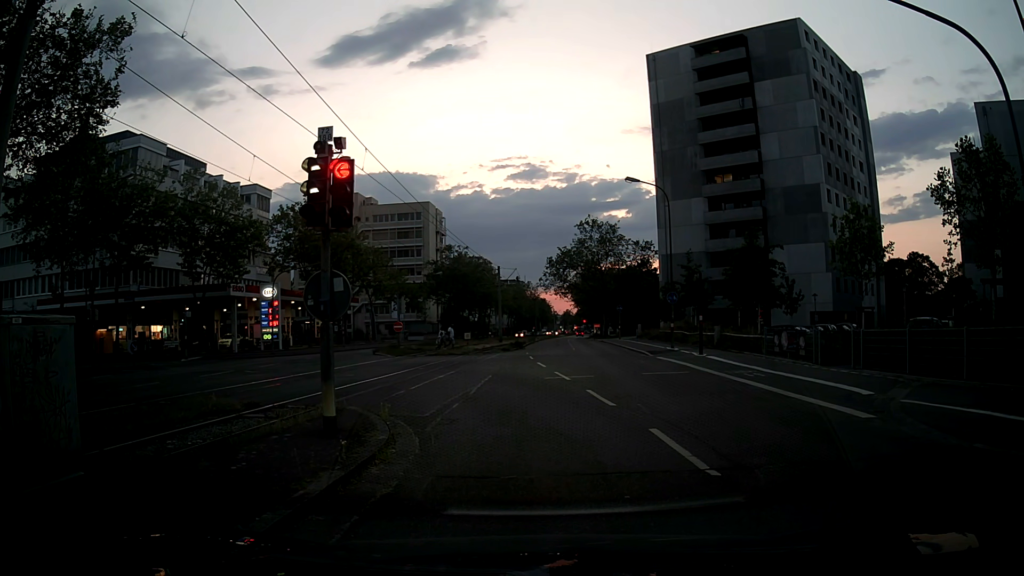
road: tertiary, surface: asphalt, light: Dusk
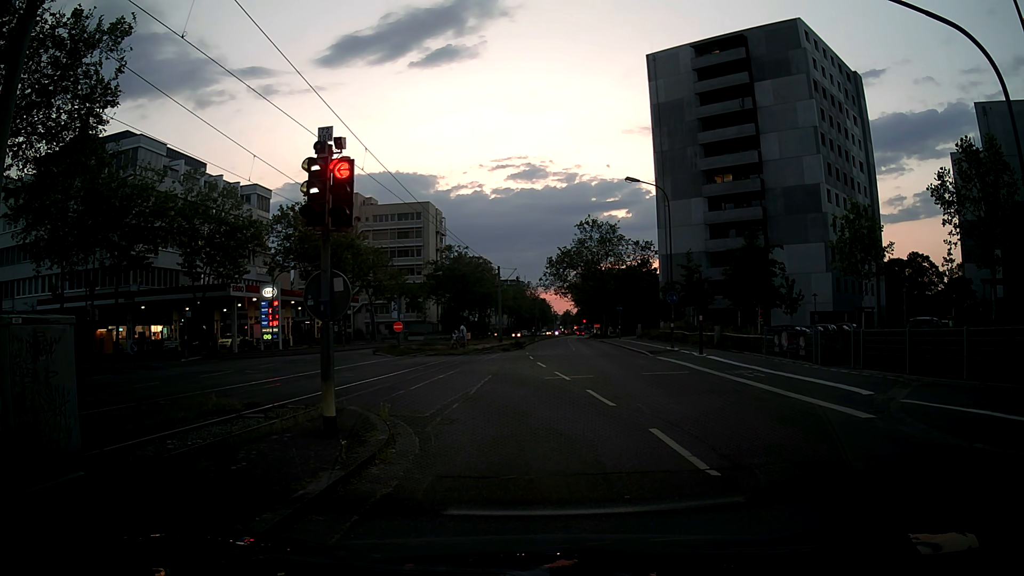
(0.0, 0.0) m; 0°
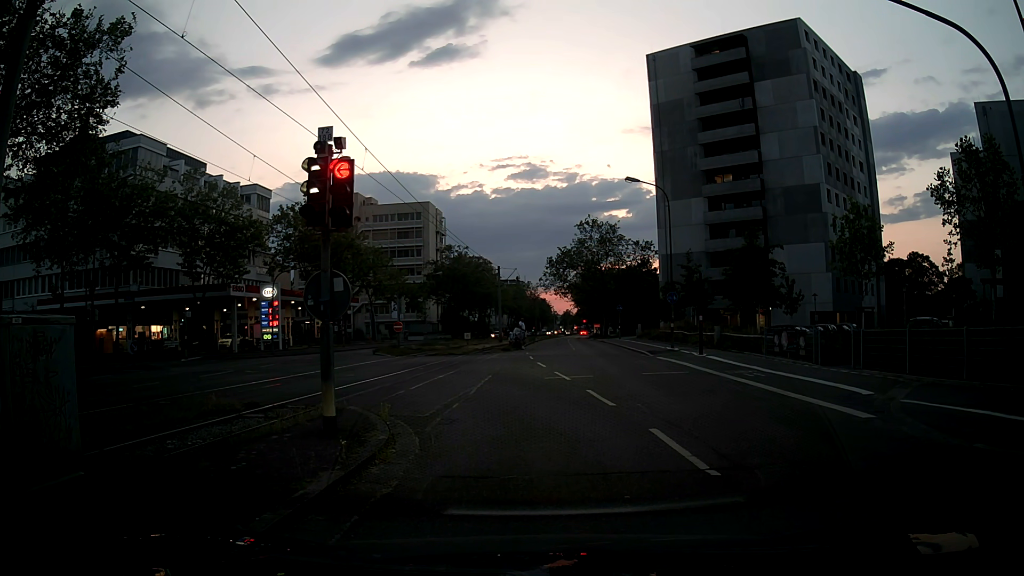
(0.0, 0.0) m; 0°
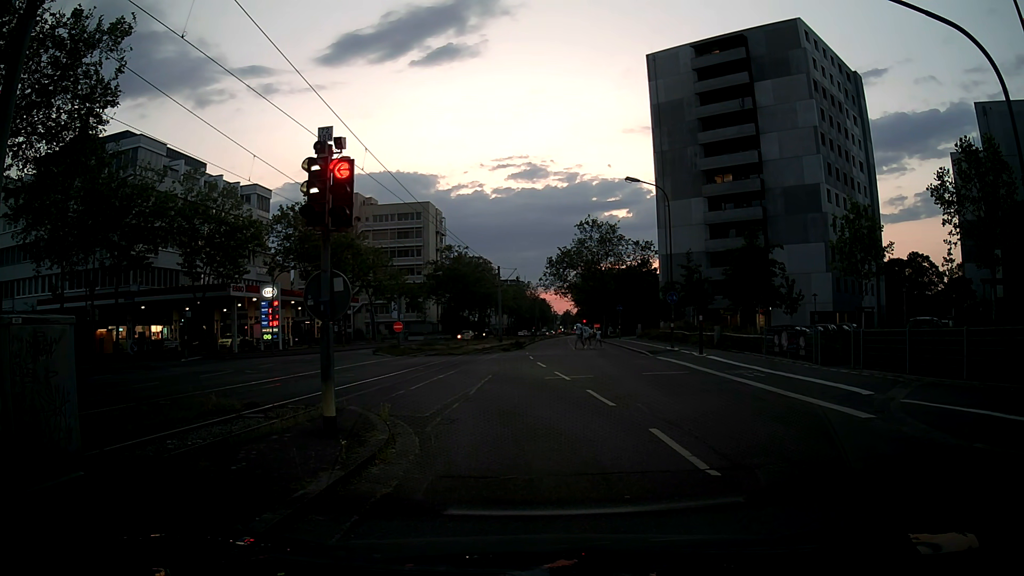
(0.0, 0.0) m; 0°
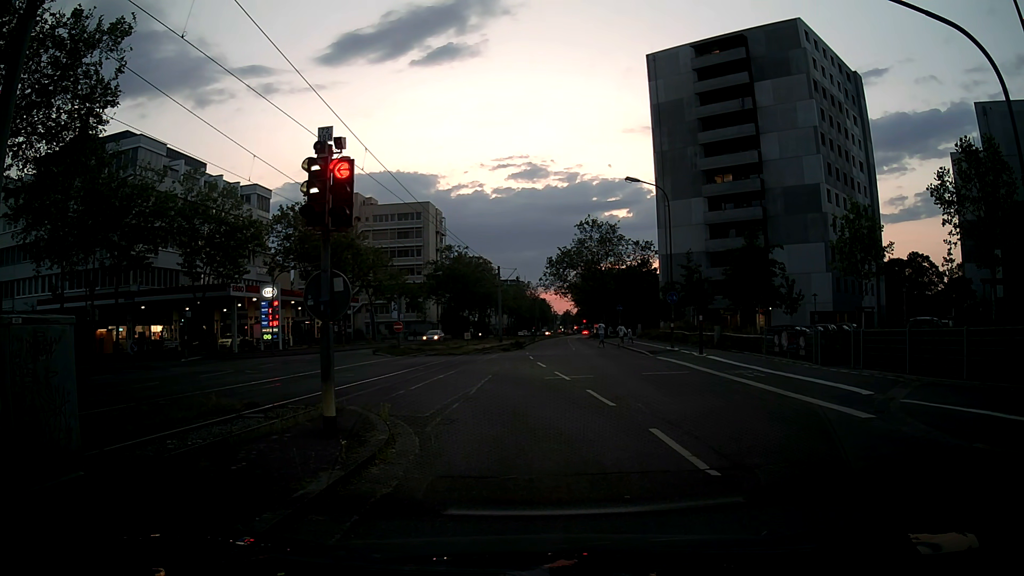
(0.0, 0.0) m; 0°
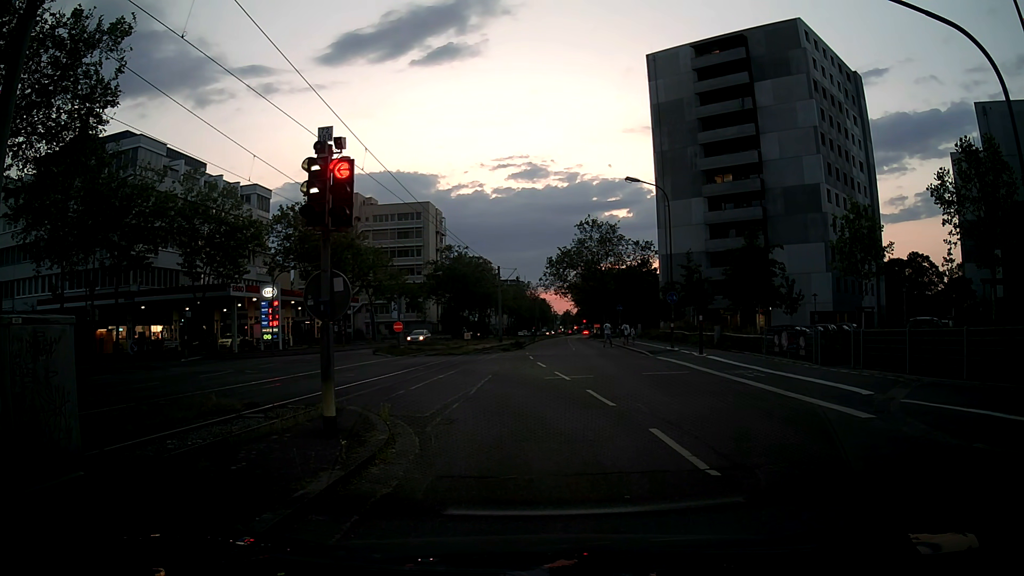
(0.0, 0.0) m; 0°
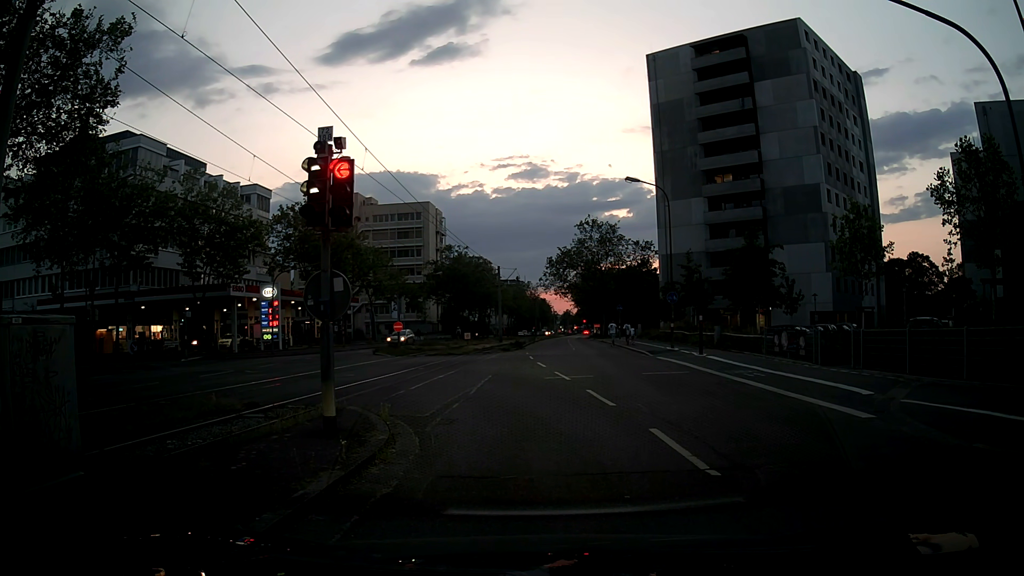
(0.0, 0.0) m; 0°
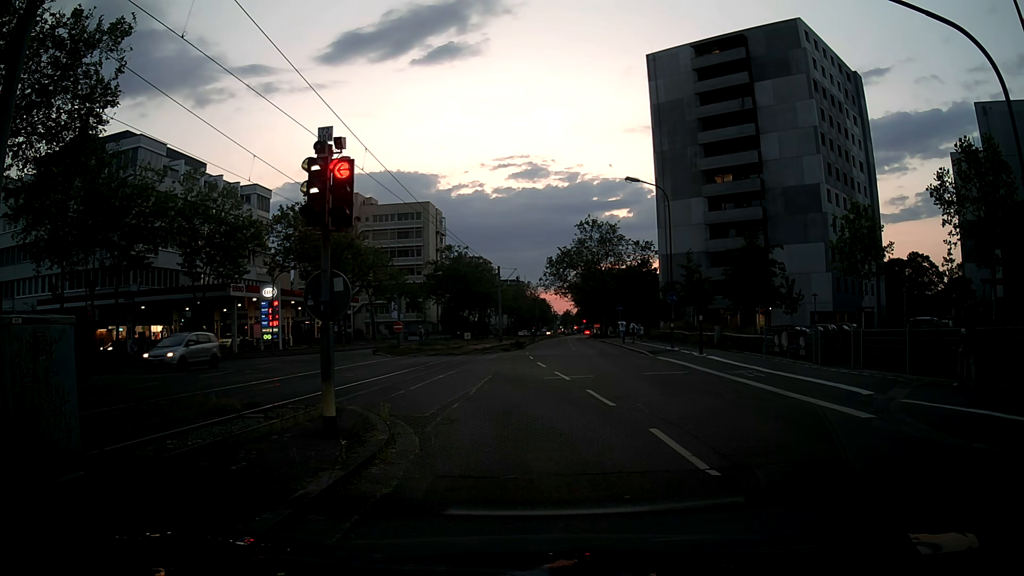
(0.0, 0.0) m; 0°
